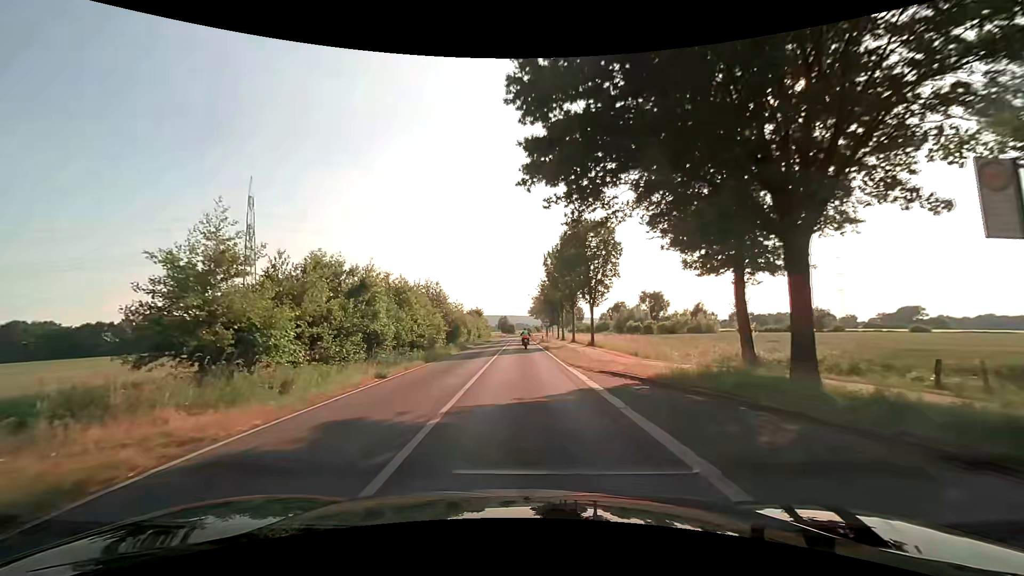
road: secondary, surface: asphalt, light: Day
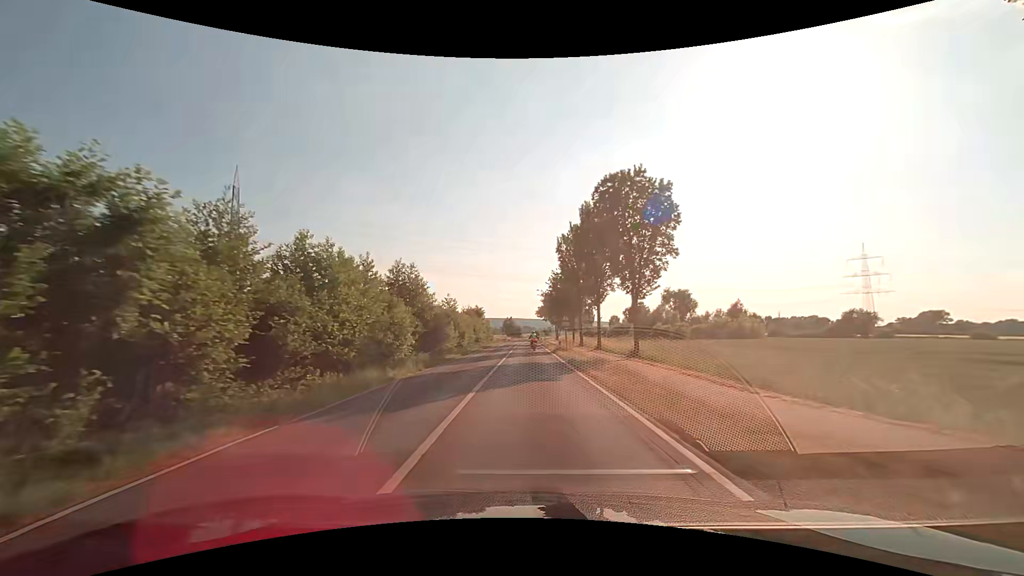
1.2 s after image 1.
(-0.3, +16.8) m; -1°
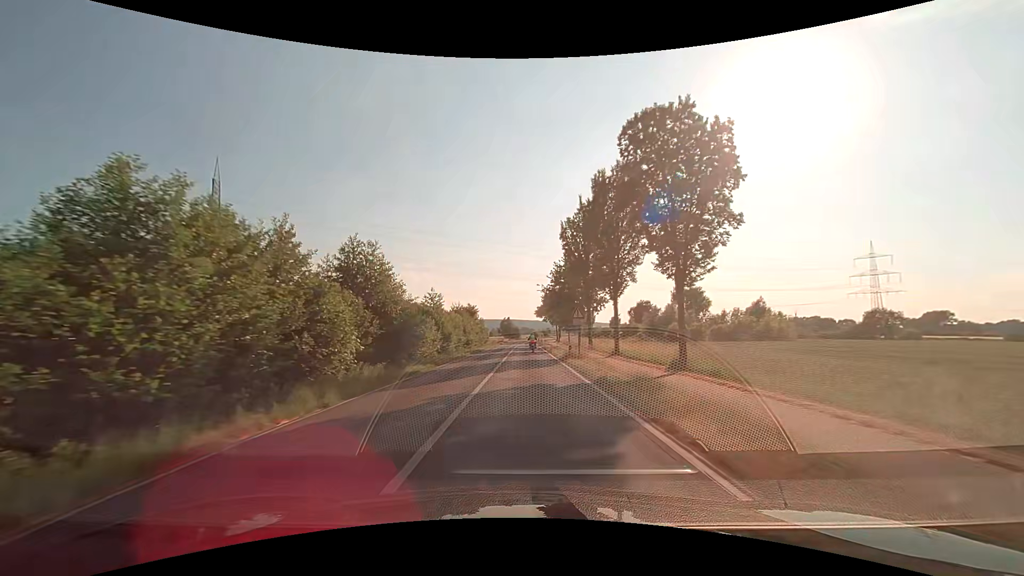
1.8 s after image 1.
(0.0, +10.3) m; 0°
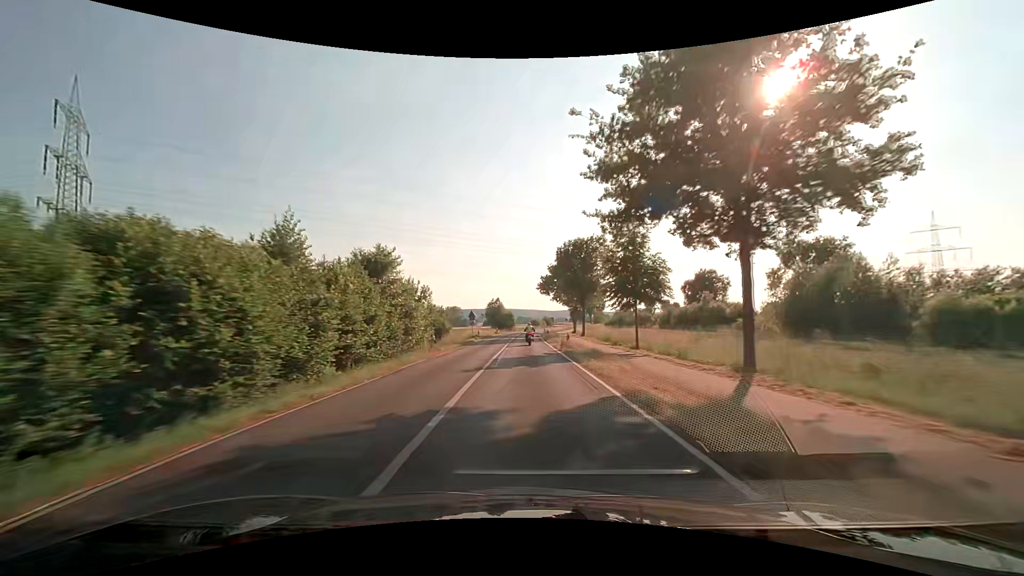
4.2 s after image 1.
(0.0, +51.3) m; 0°
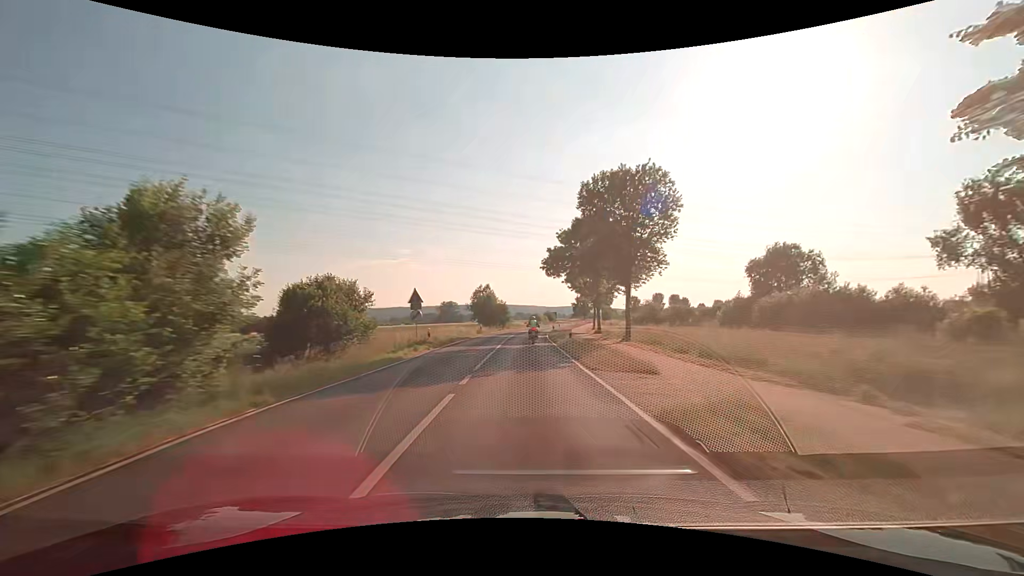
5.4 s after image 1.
(+0.1, +27.3) m; 0°
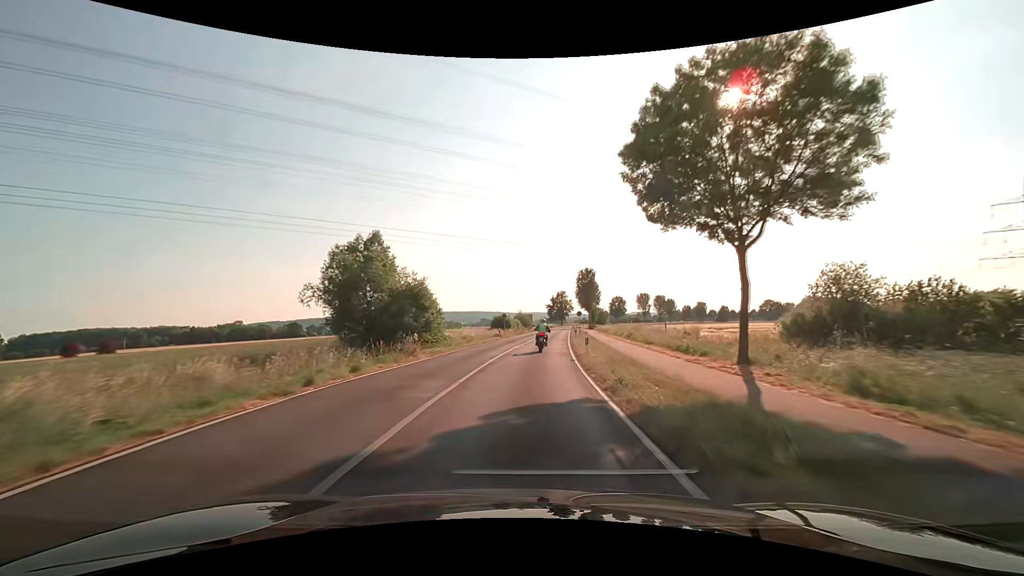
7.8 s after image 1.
(+1.2, +52.2) m; +4°
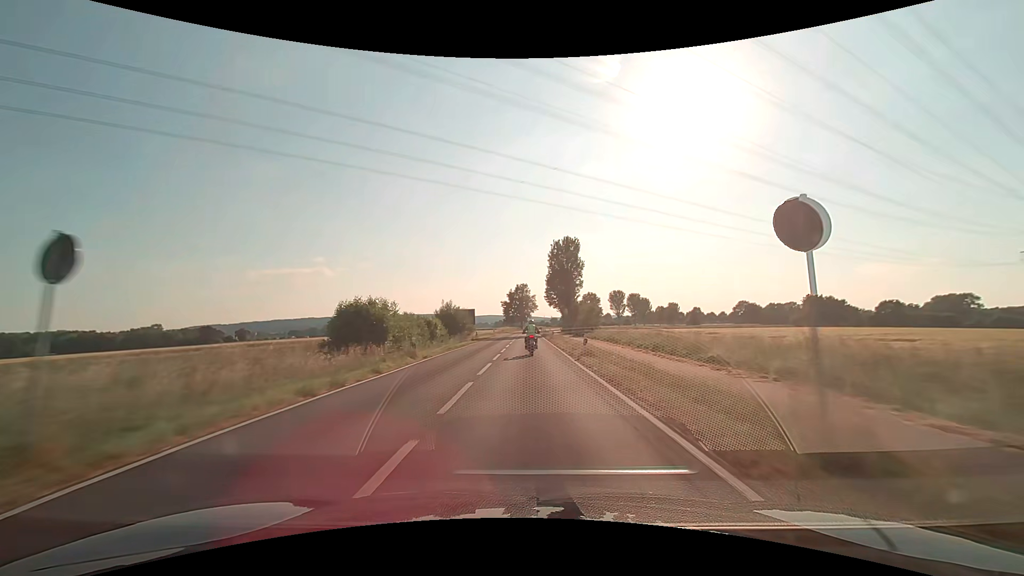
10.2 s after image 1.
(+2.9, +51.9) m; +5°
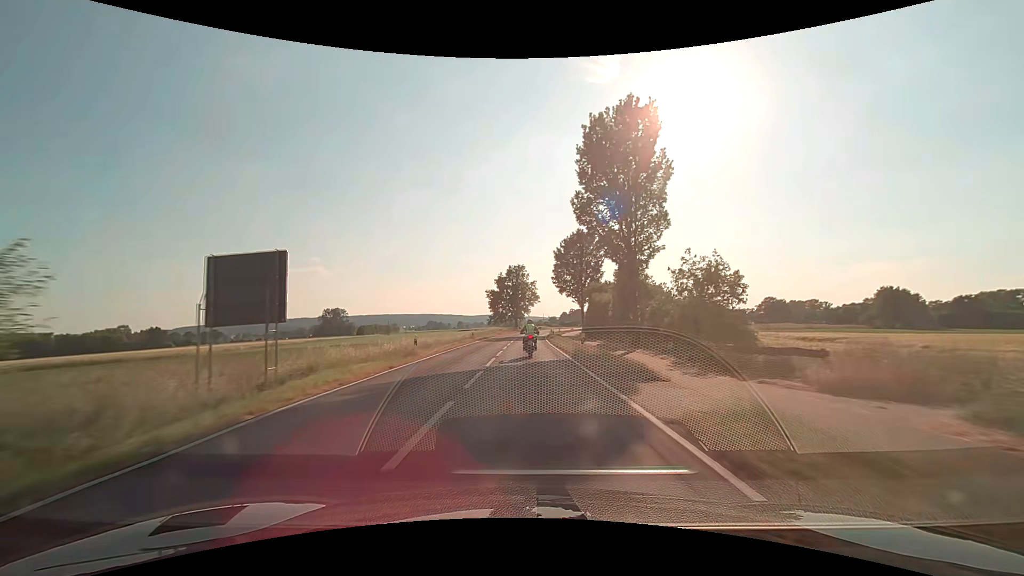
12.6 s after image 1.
(+0.4, +50.8) m; 0°
(0, +10) (0, +20) (0, +30) (0, +40) (0, +50) (+1, +60) (+1, +70) (+2, +80) (+3, +90) (+5, +100) m
